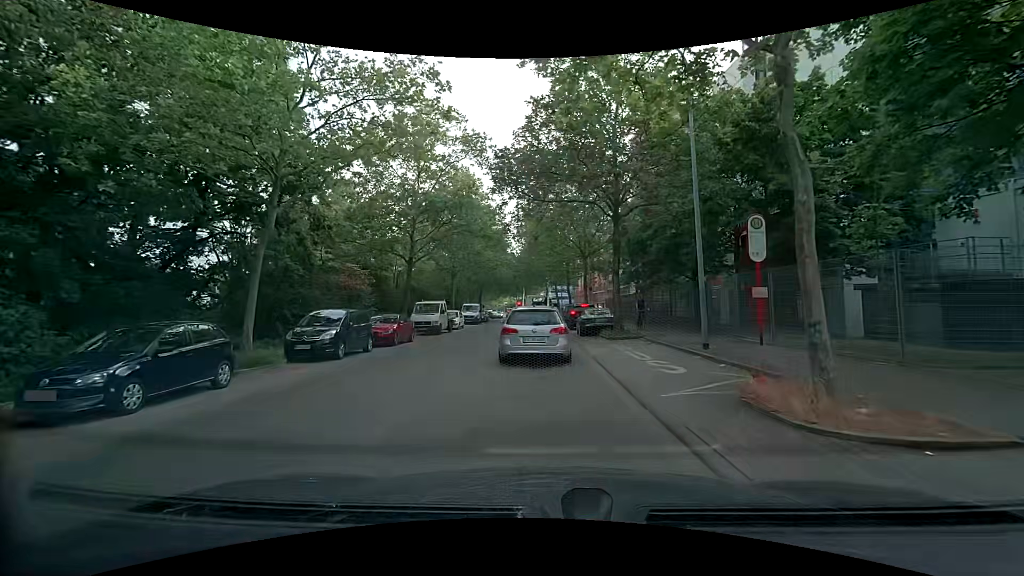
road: tertiary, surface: asphalt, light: Day
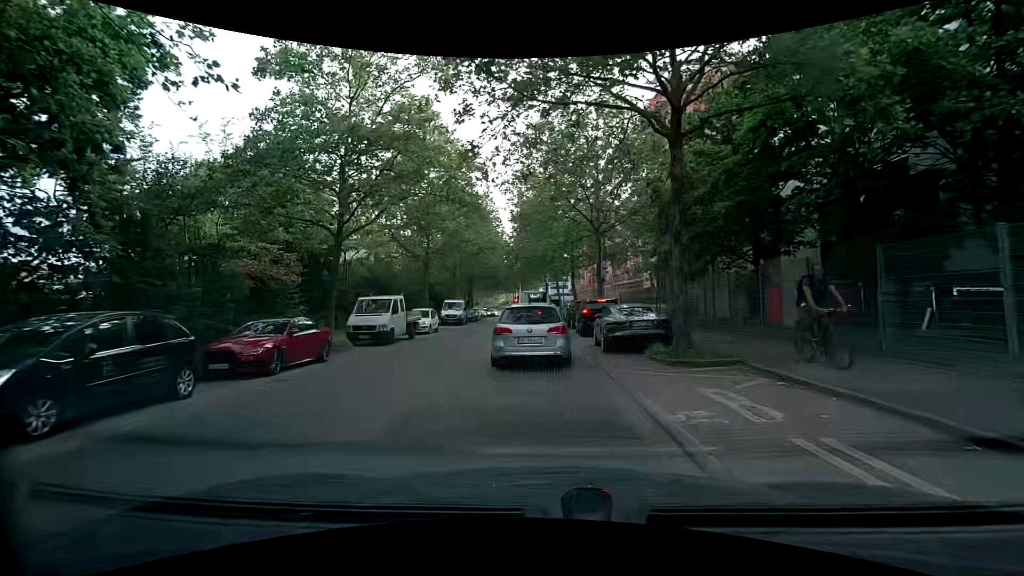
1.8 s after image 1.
(+0.3, +9.8) m; +2°
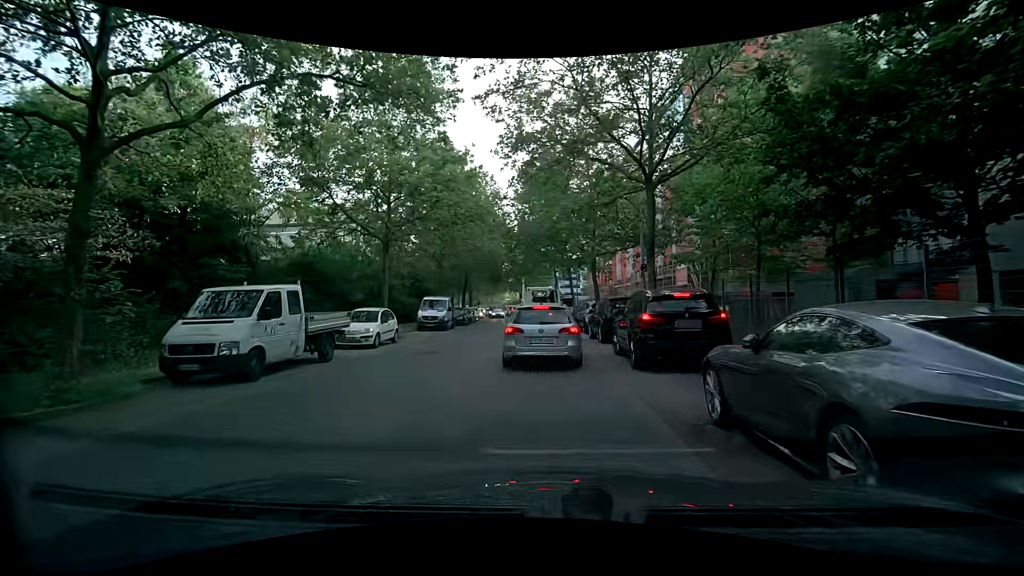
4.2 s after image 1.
(0.0, +10.7) m; -1°
